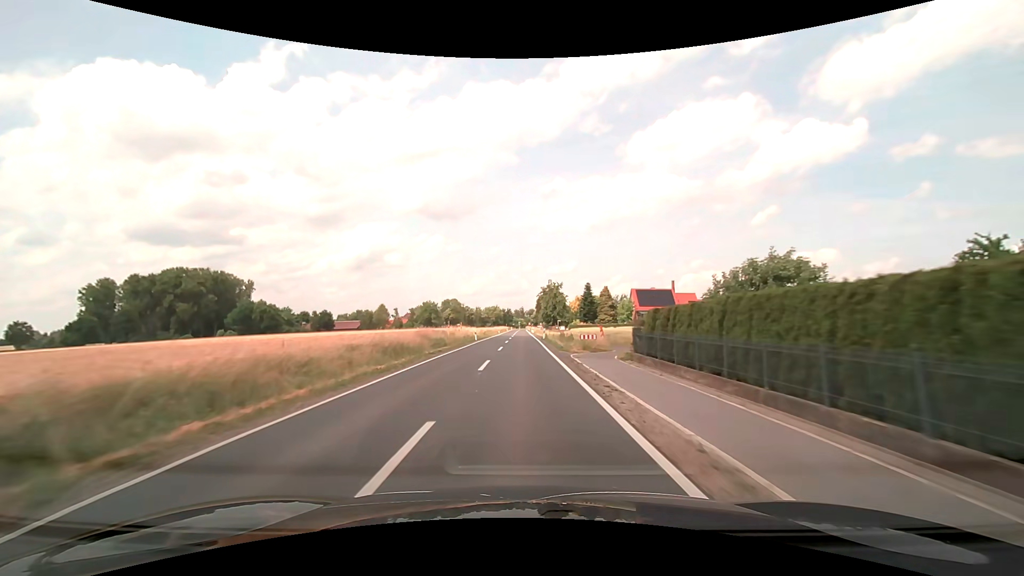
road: secondary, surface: asphalt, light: Day
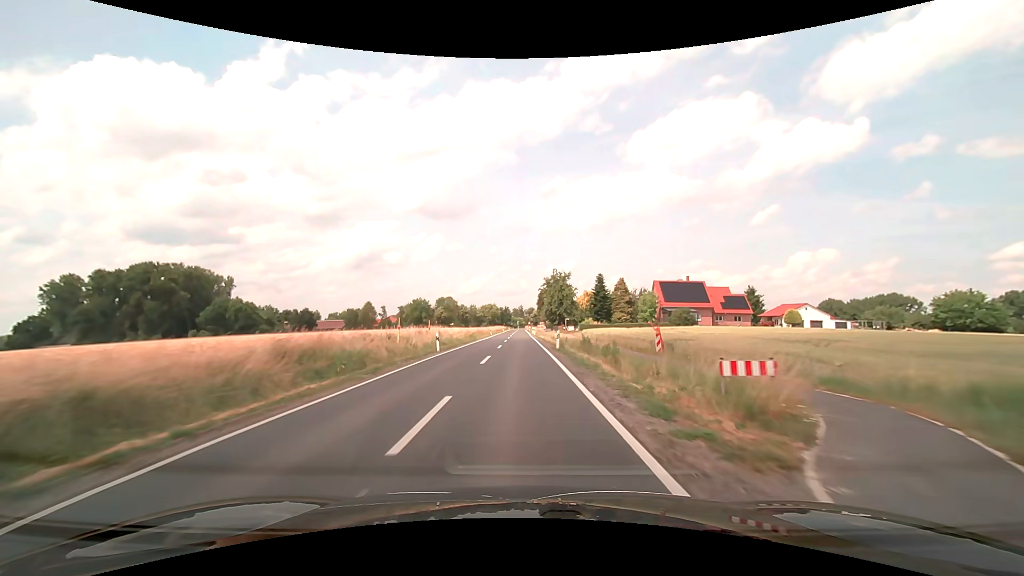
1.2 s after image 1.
(+0.1, +21.6) m; 0°
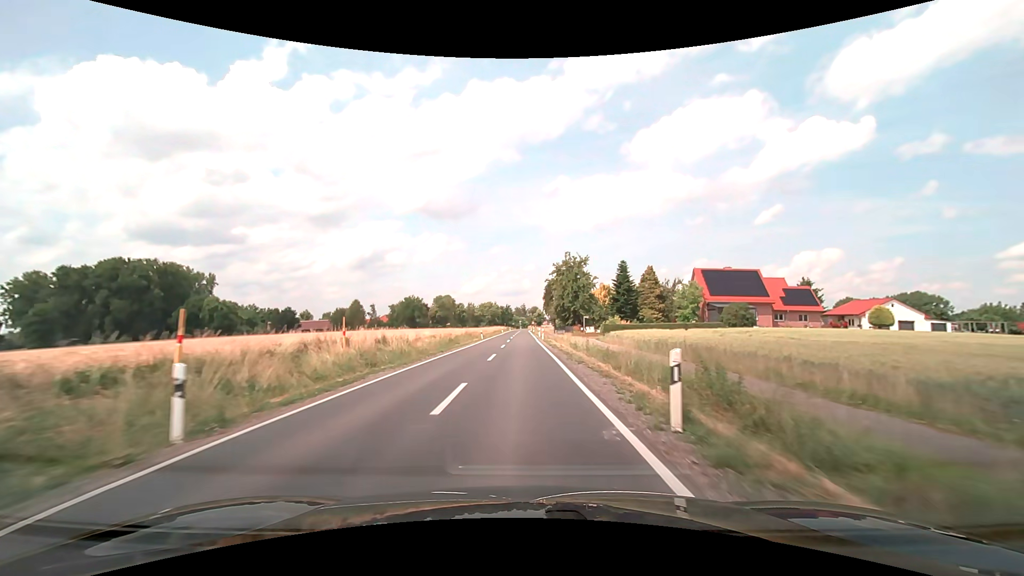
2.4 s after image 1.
(-0.1, +21.6) m; 0°
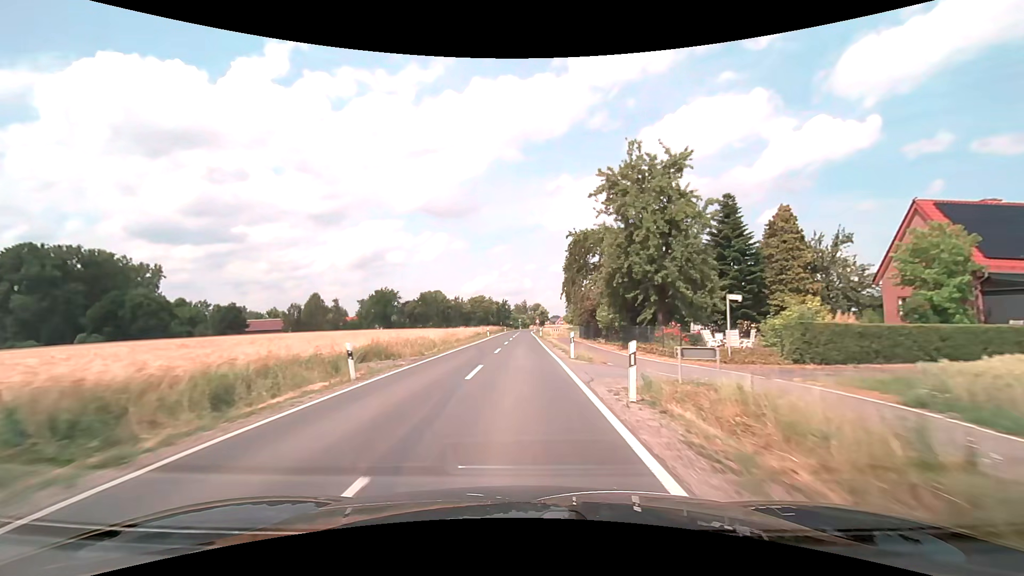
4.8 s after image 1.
(0.0, +43.2) m; 0°
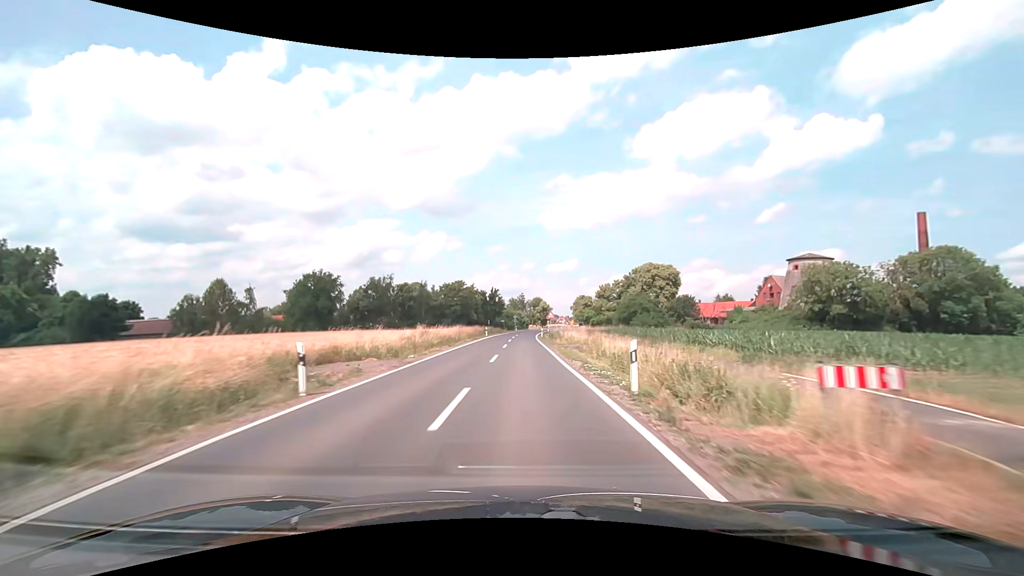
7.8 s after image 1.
(-0.2, +53.9) m; 0°
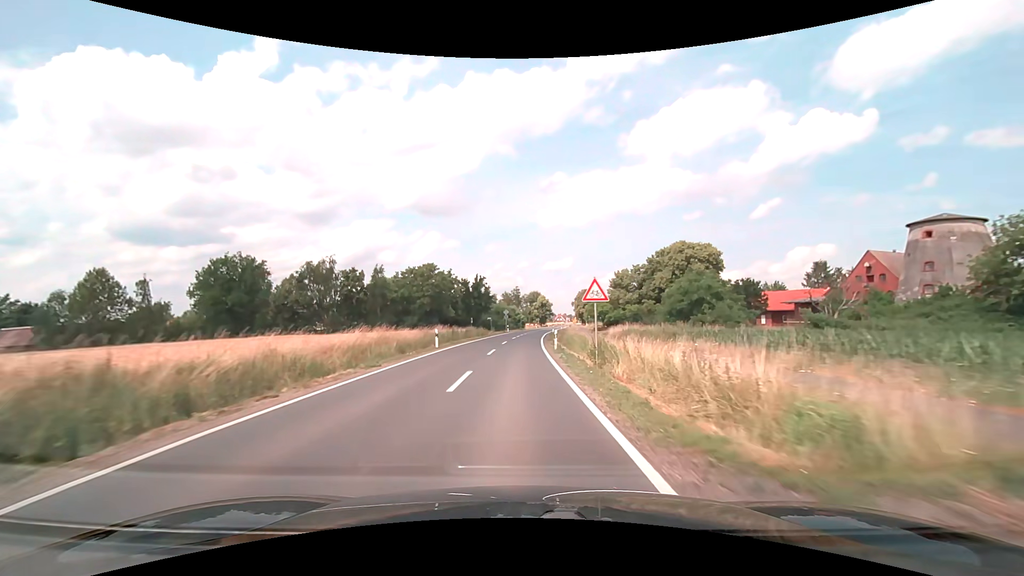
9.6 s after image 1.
(+0.1, +32.3) m; 0°
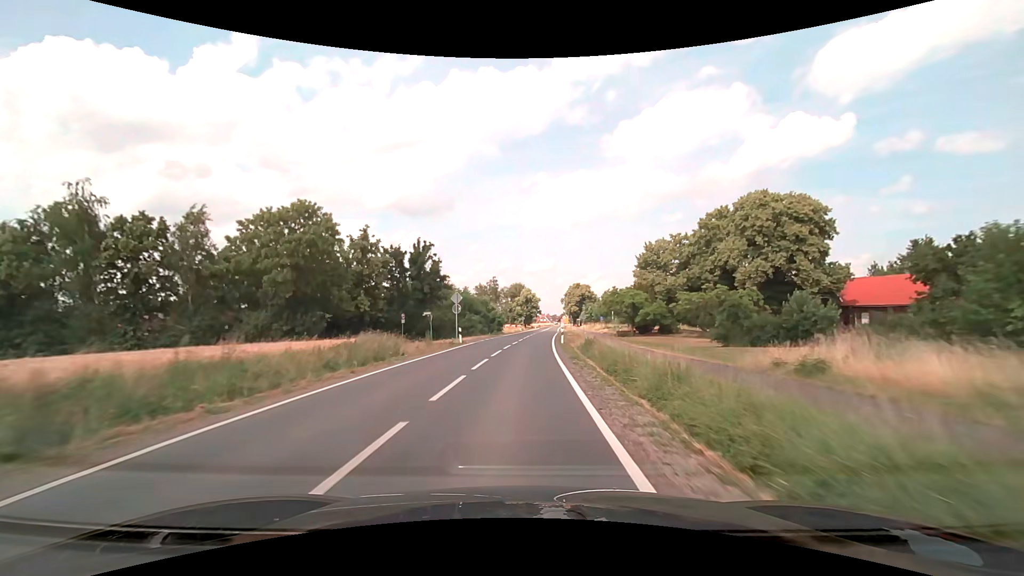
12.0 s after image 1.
(+0.4, +43.1) m; +2°
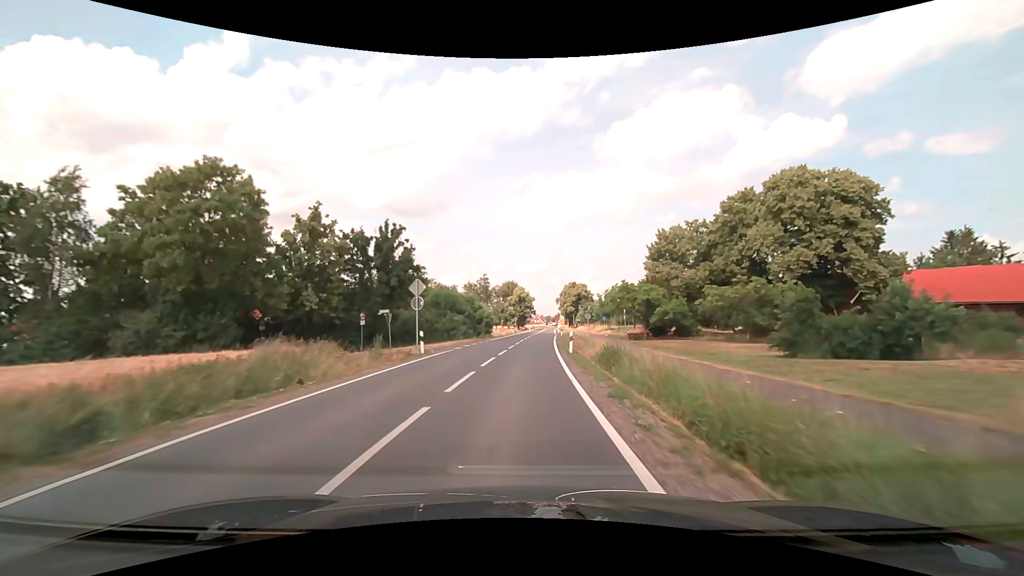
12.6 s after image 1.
(+0.1, +10.8) m; +1°
(0, +10) (0, +20) (0, +30) (+1, +40) (+1, +50) (+2, +60) (+3, +70) (+3, +80) (+4, +90) (+5, +100) m
